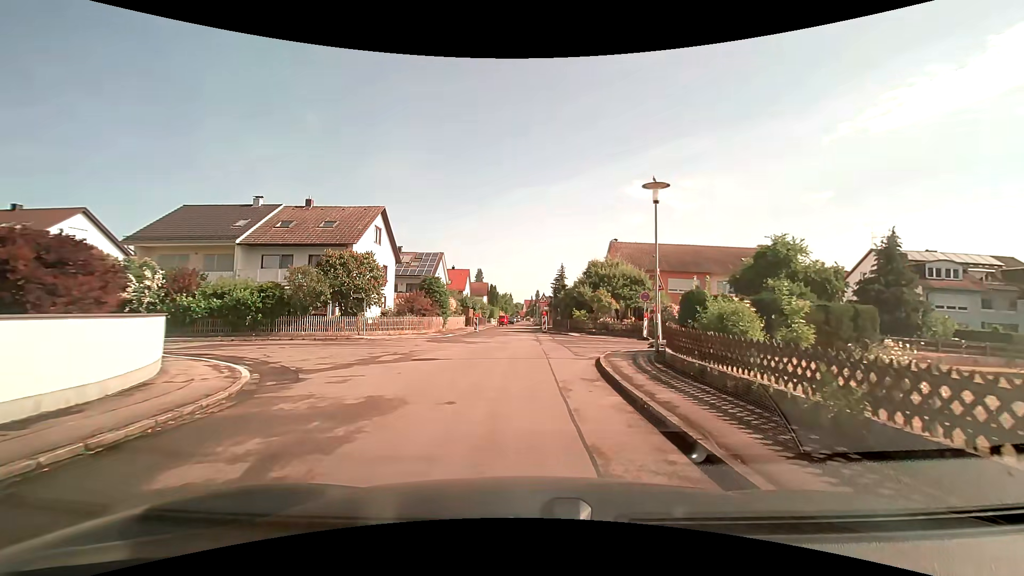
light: Day
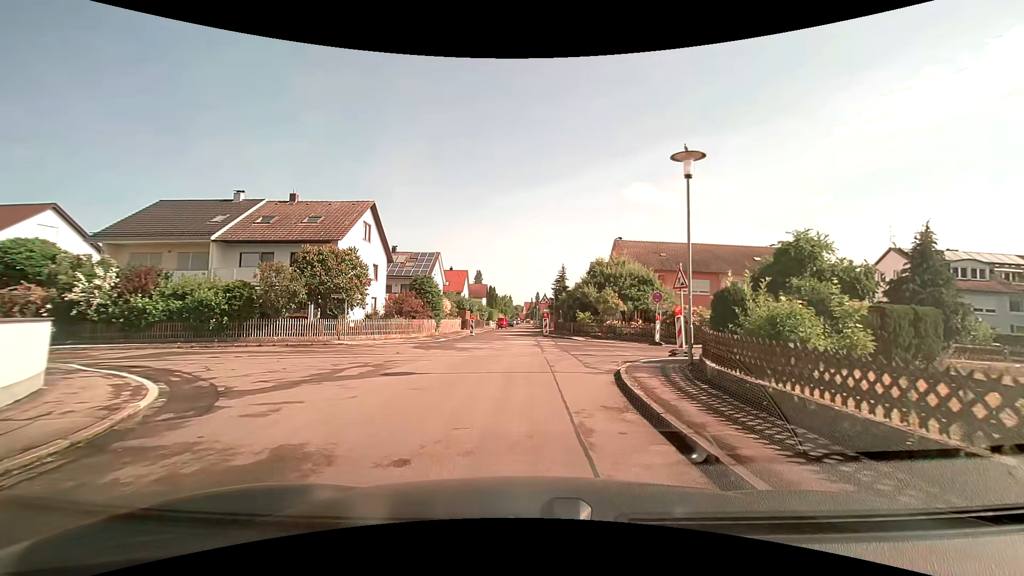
(0.0, +2.8) m; -1°
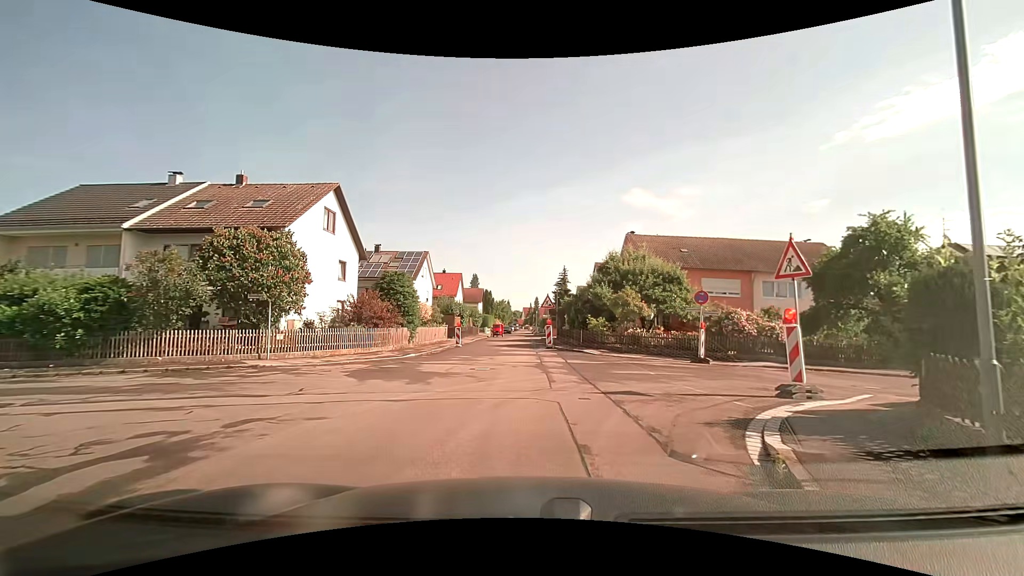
(0.0, +6.9) m; +1°
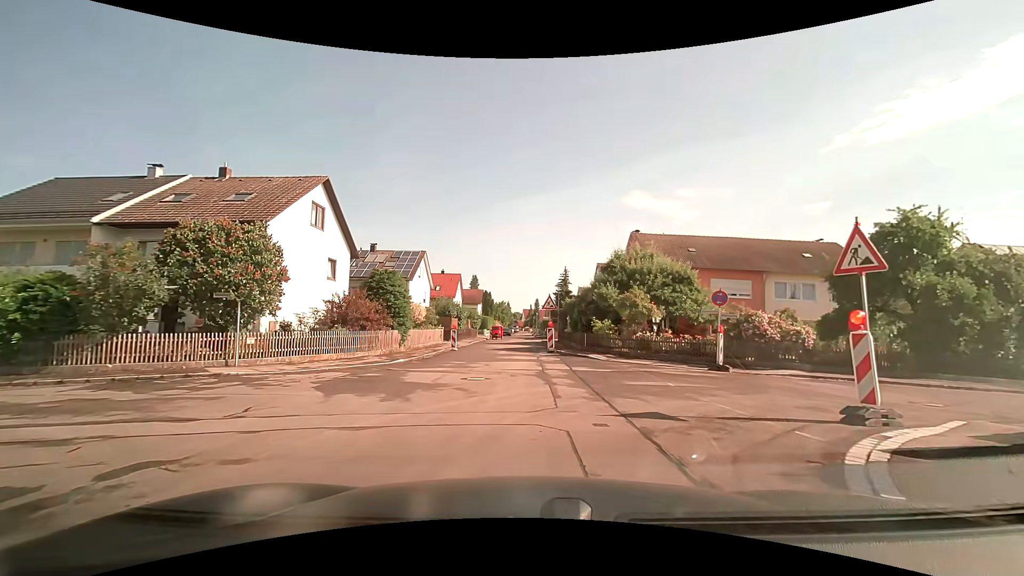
(0.0, +1.8) m; 0°
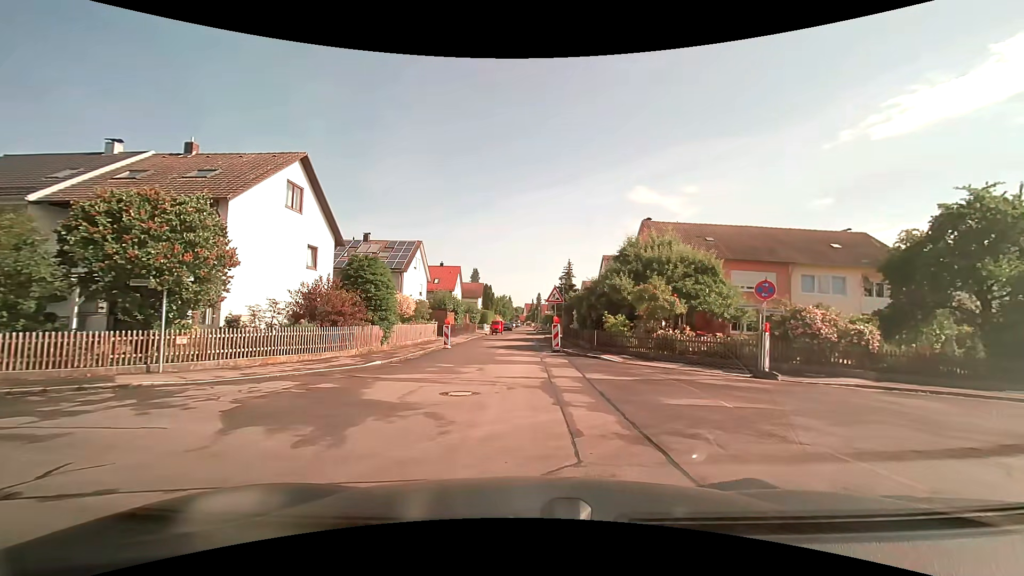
(0.0, +3.2) m; 0°
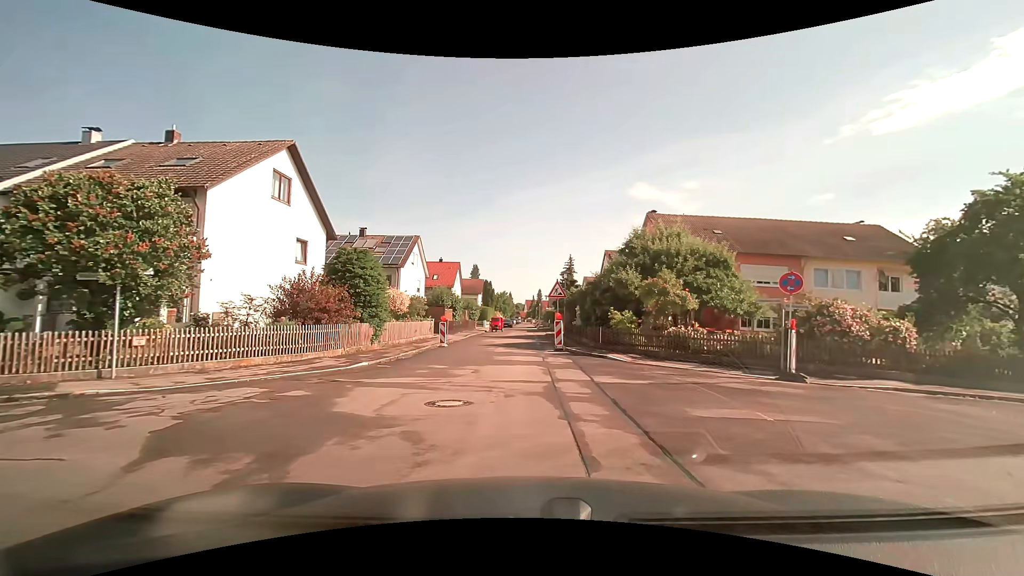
(0.0, +1.4) m; -1°
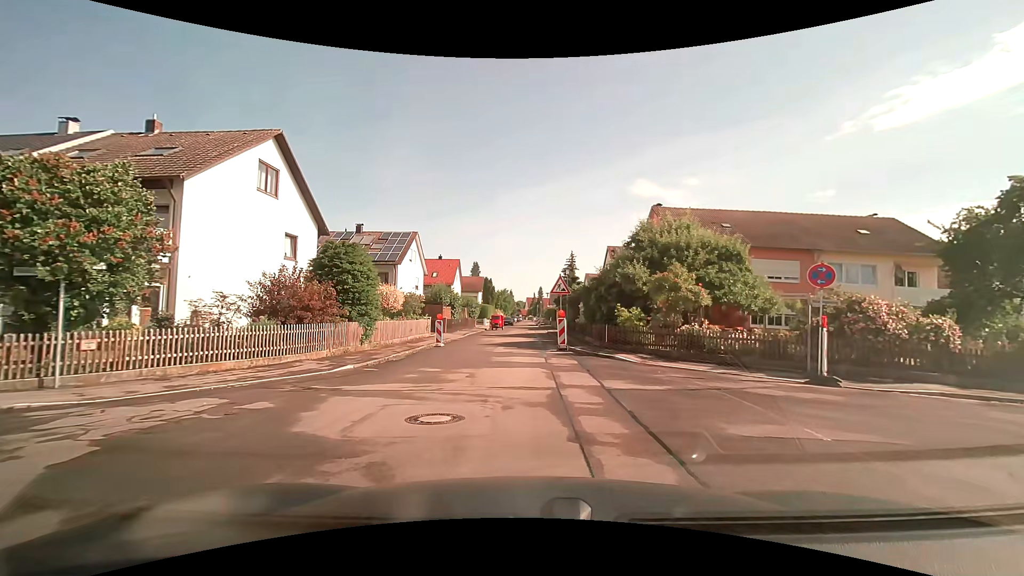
(0.0, +1.3) m; +1°
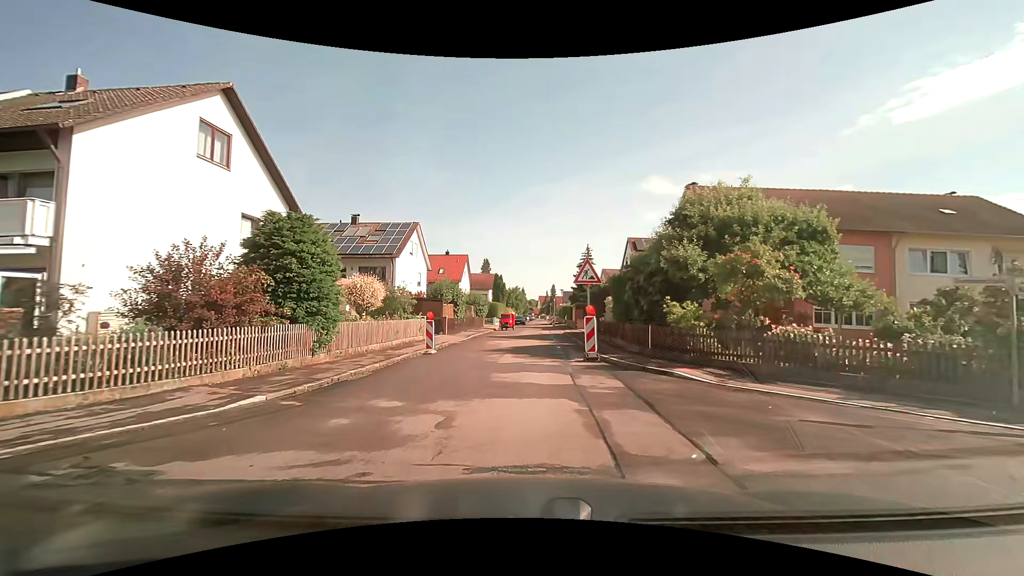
(0.0, +5.3) m; -1°
(0, +10) (0, +20) (0, +30) (+1, +40) (+1, +50) (+1, +60) (+1, +70) (+1, +80) (+2, +90) (+2, +100) m
